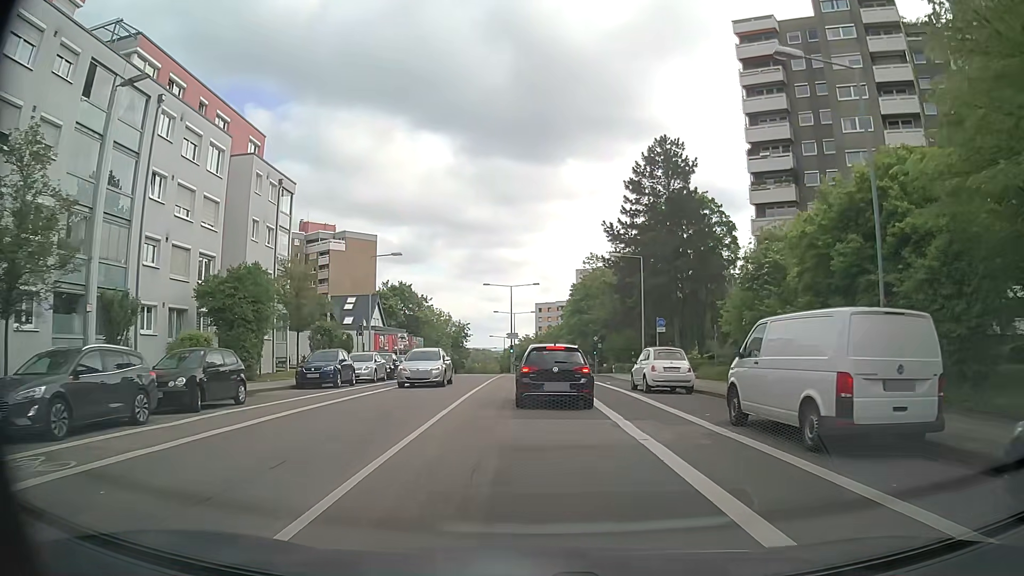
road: secondary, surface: asphalt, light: Day
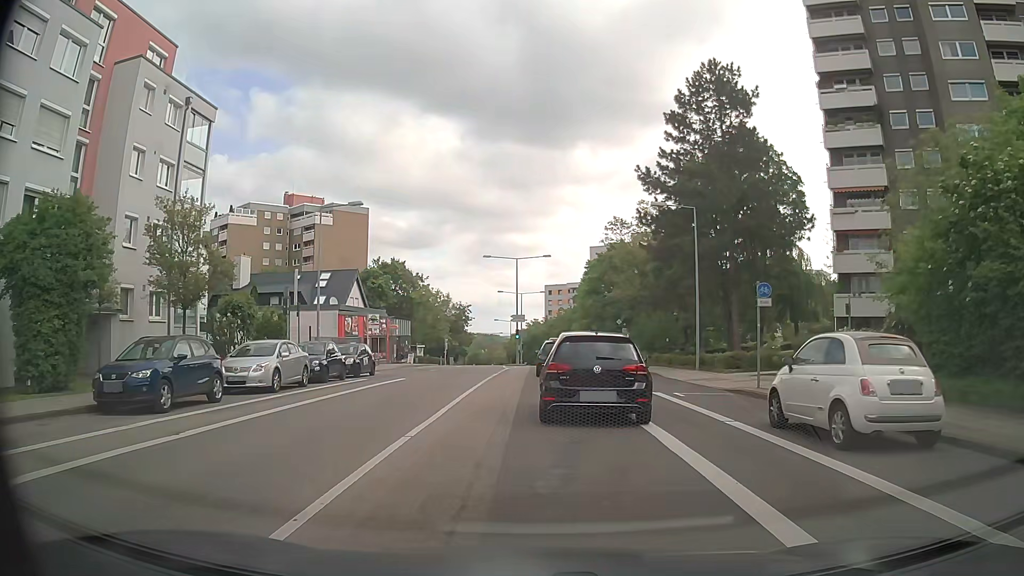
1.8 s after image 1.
(+0.1, +13.2) m; -1°
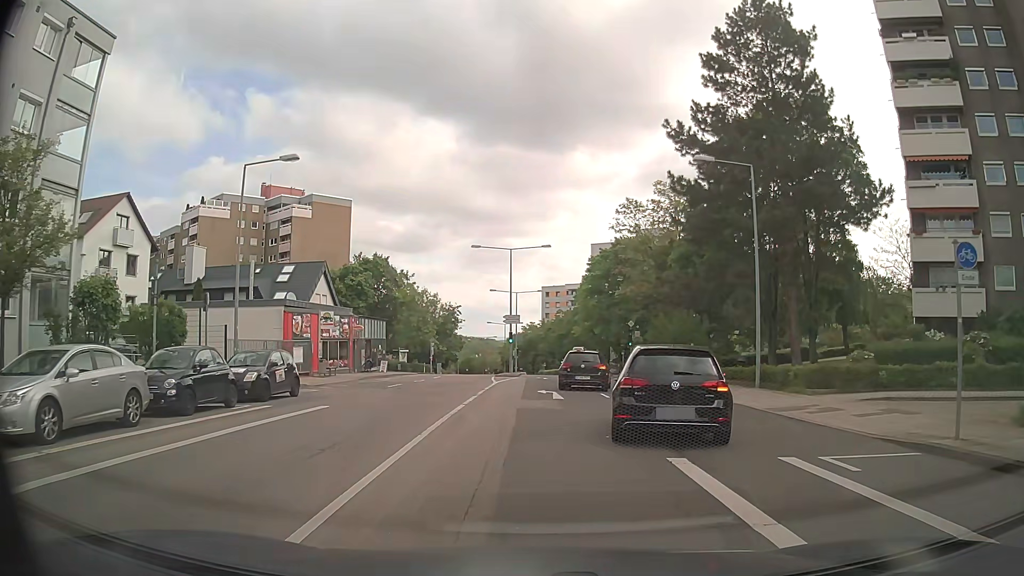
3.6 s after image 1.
(+0.2, +9.9) m; +2°
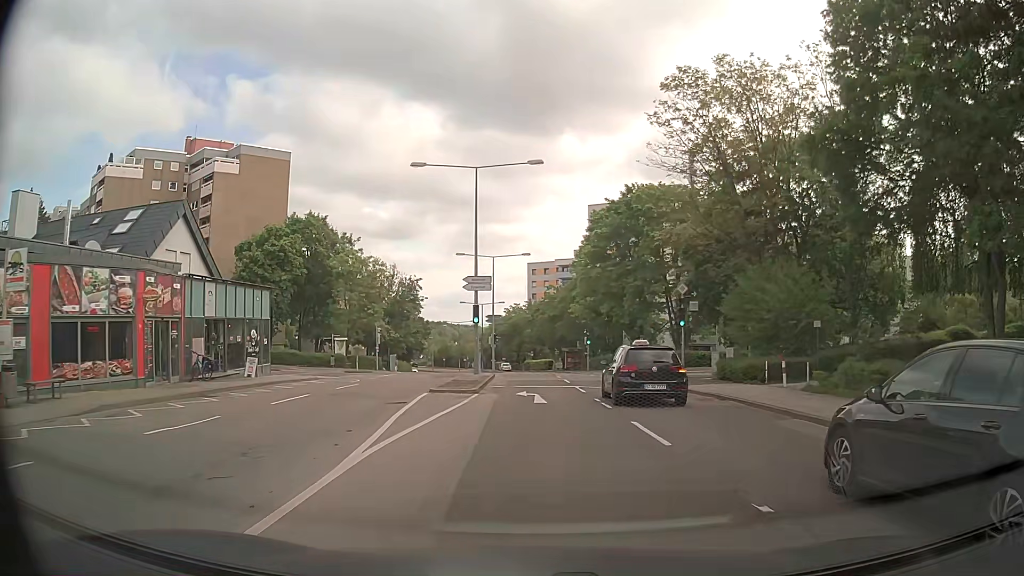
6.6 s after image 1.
(+0.1, +23.3) m; 0°
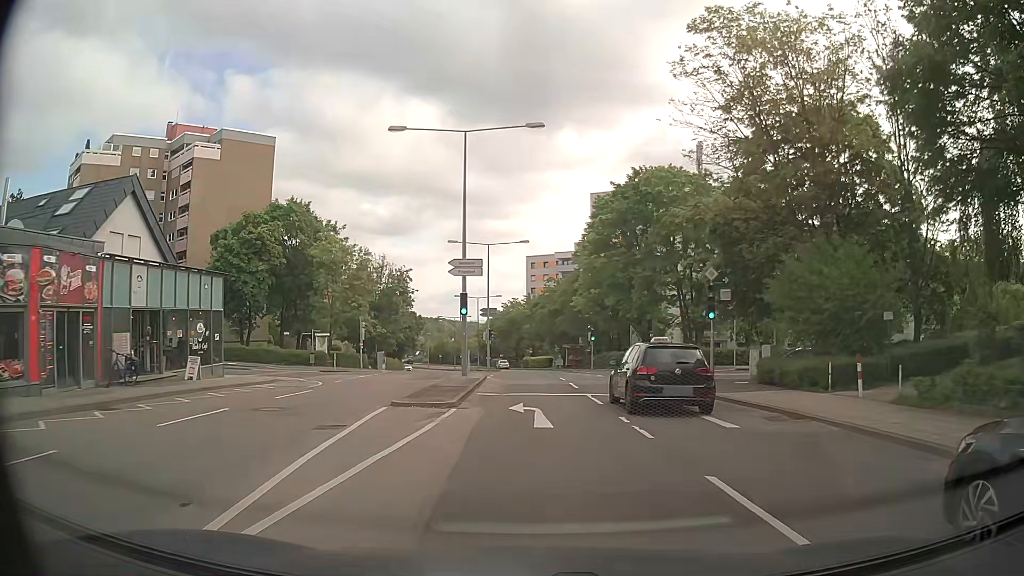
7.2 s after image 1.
(0.0, +5.4) m; +1°
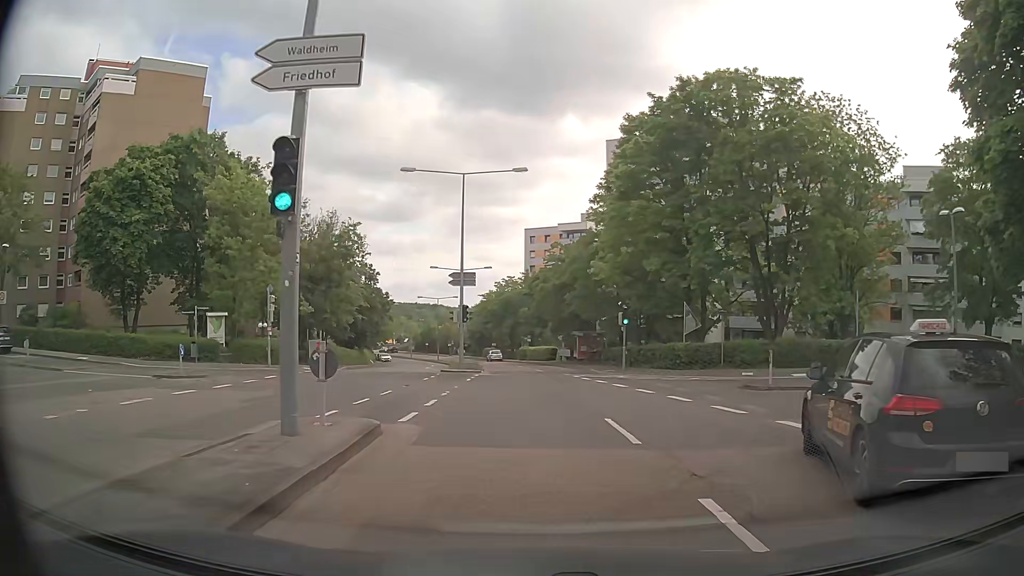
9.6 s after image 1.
(0.0, +19.8) m; 0°
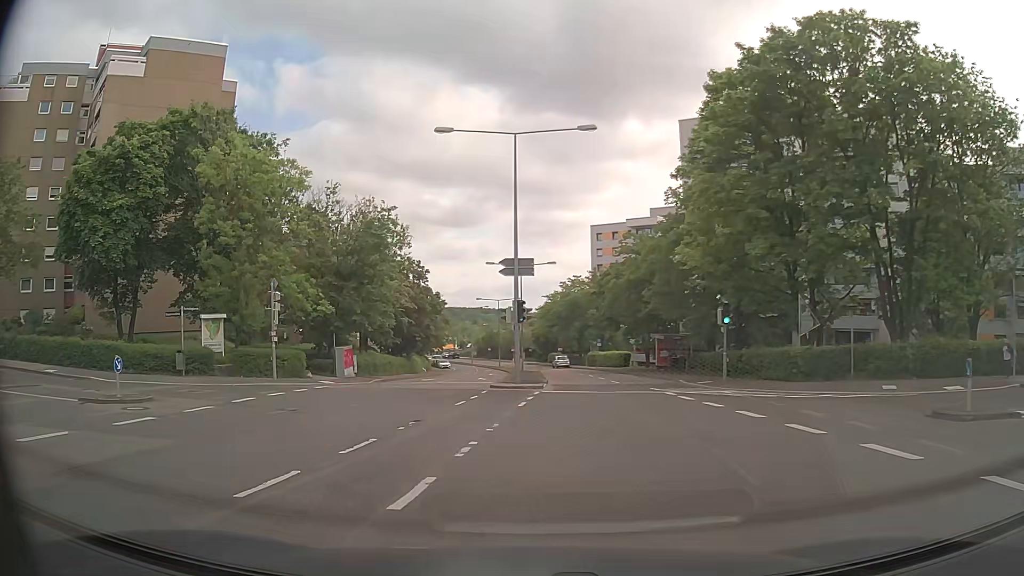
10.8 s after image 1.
(-0.2, +7.7) m; -5°
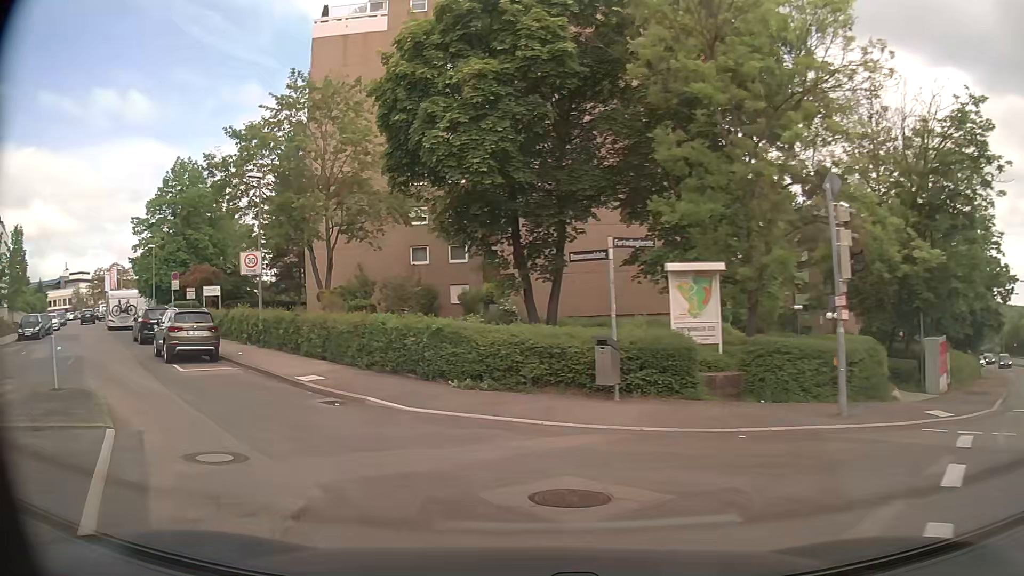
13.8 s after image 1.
(-6.2, +16.1) m; -41°
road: residential
(-3, +9) (-11, +16) (-18, +23) (-25, +30) (-32, +37) (-38, +45) (-45, +52) (-52, +60) (-59, +67) (-65, +74) m
